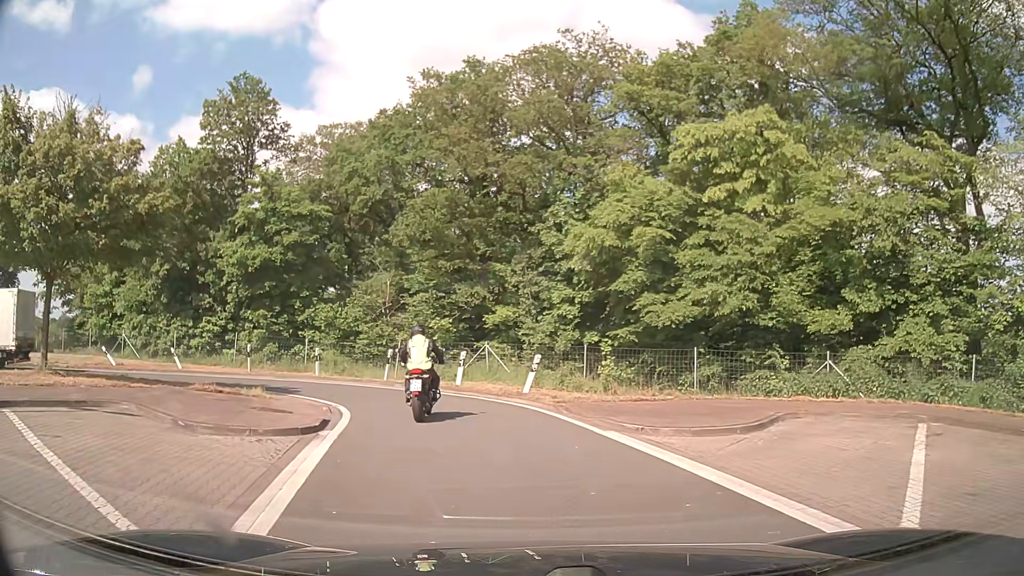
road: service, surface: asphalt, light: Day
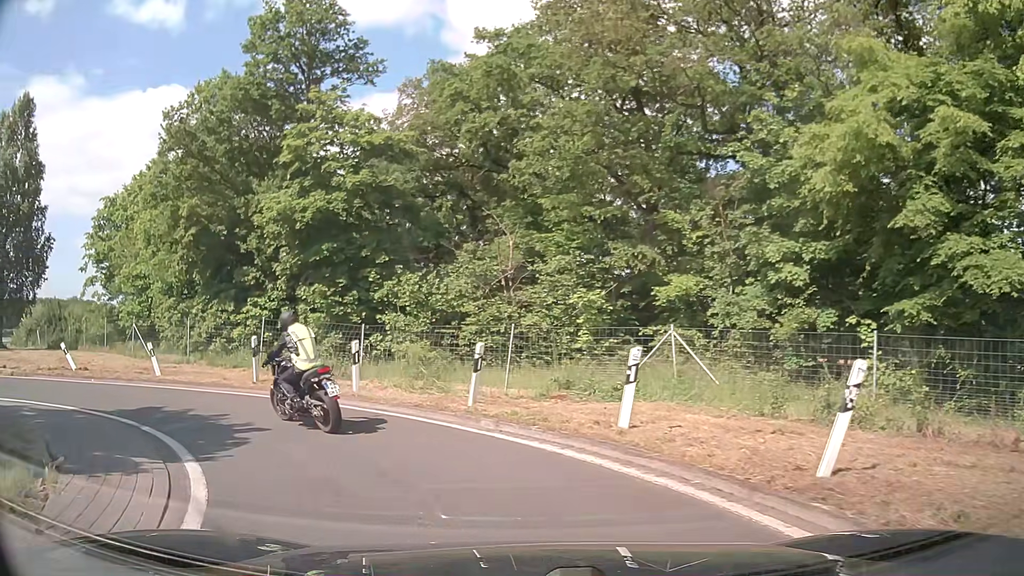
(-0.9, +11.6) m; -14°
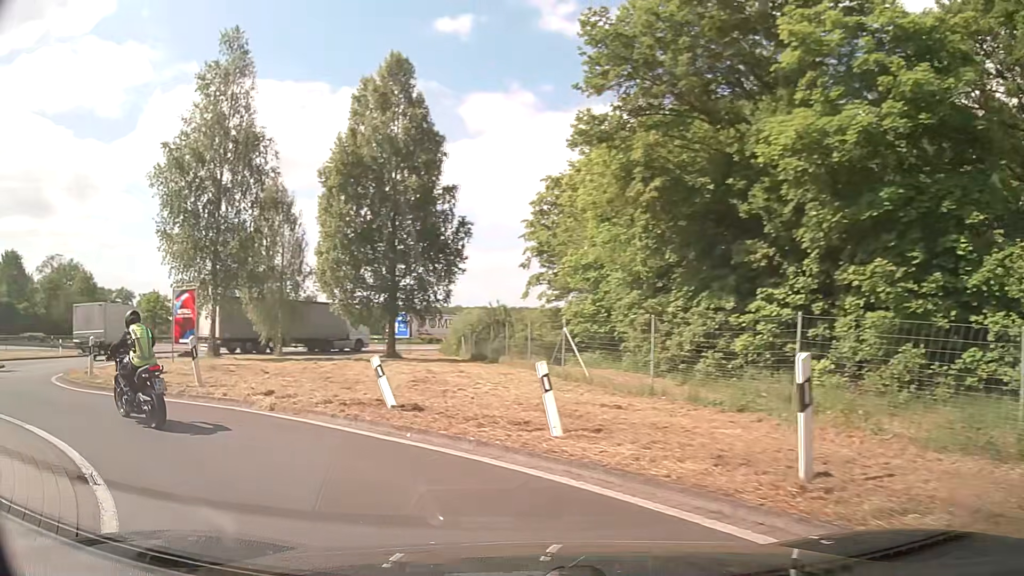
(-3.1, +9.9) m; -42°
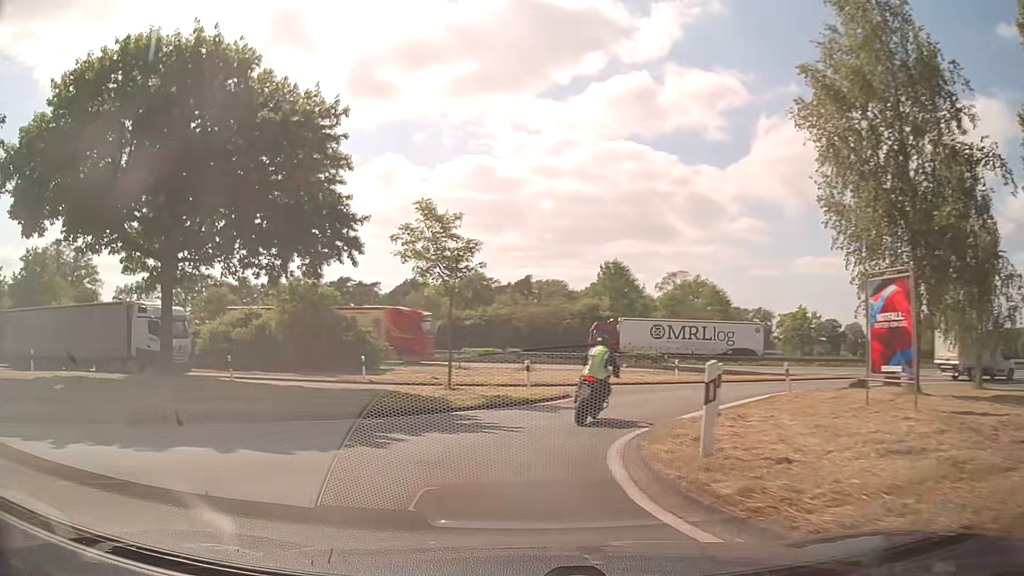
(-5.0, +9.8) m; -55°
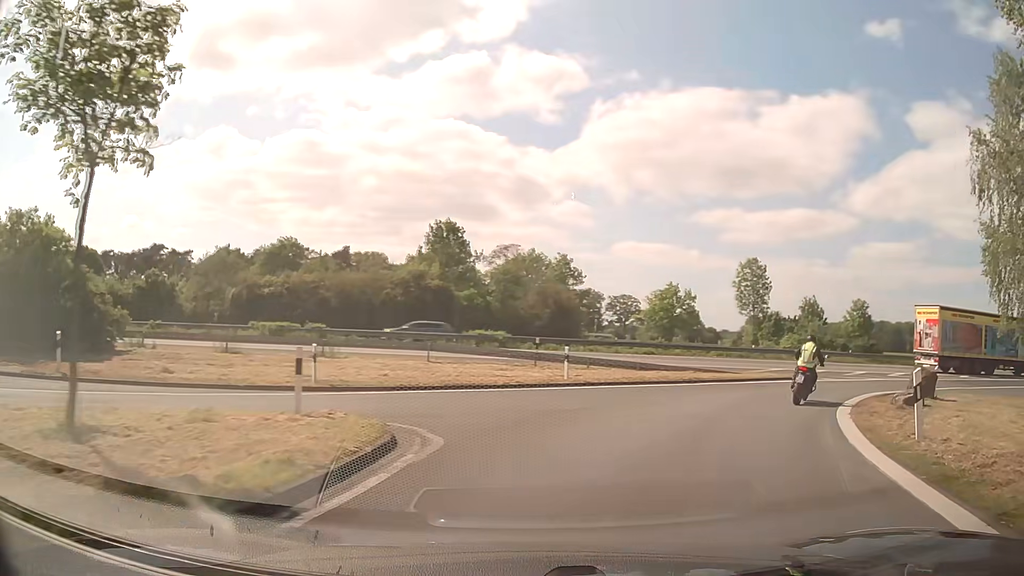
(+0.6, +14.2) m; +17°
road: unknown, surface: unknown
(+2, +10) (+6, +19) (+13, +26) (+22, +30) (+32, +33) (+42, +35) (+51, +36) (+61, +38) (+71, +39) (+81, +40) m
